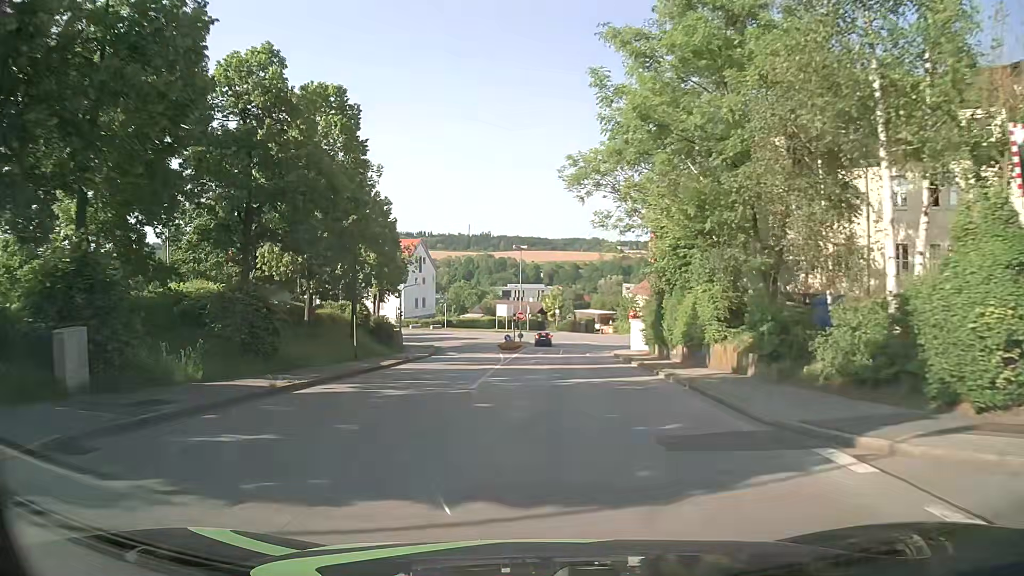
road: residential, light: Day
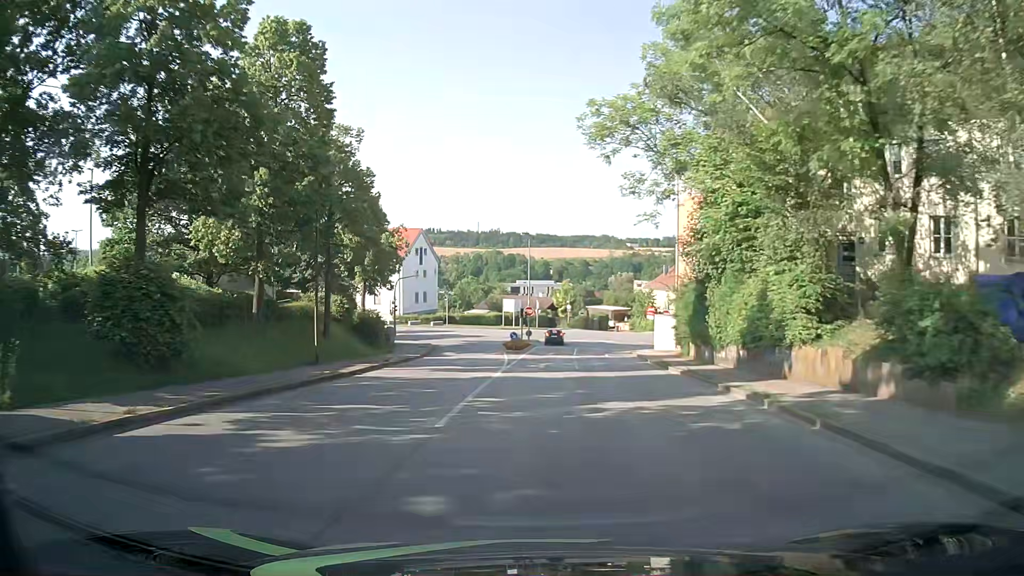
(-0.1, +7.5) m; -1°
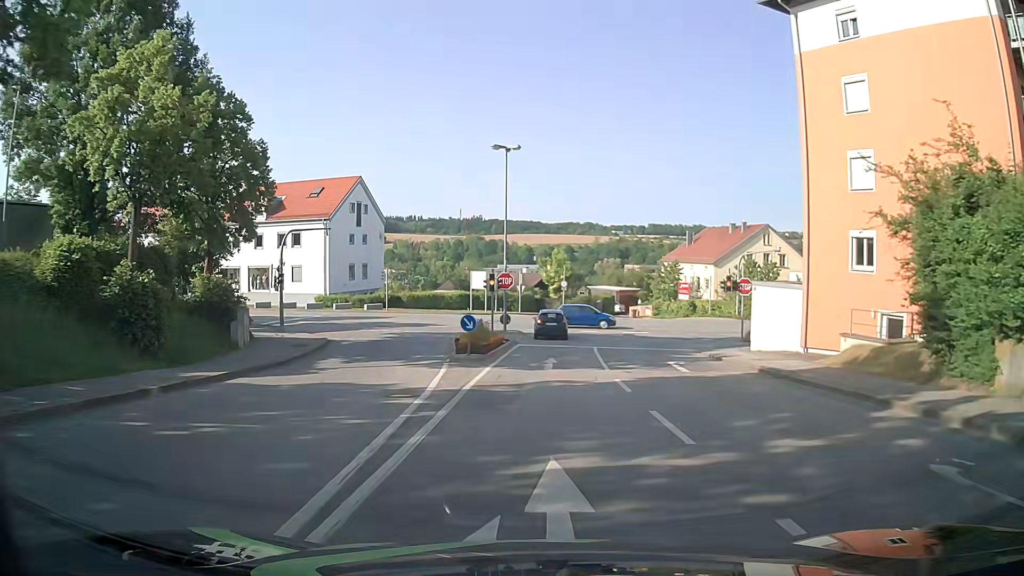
(0.0, +26.6) m; +1°
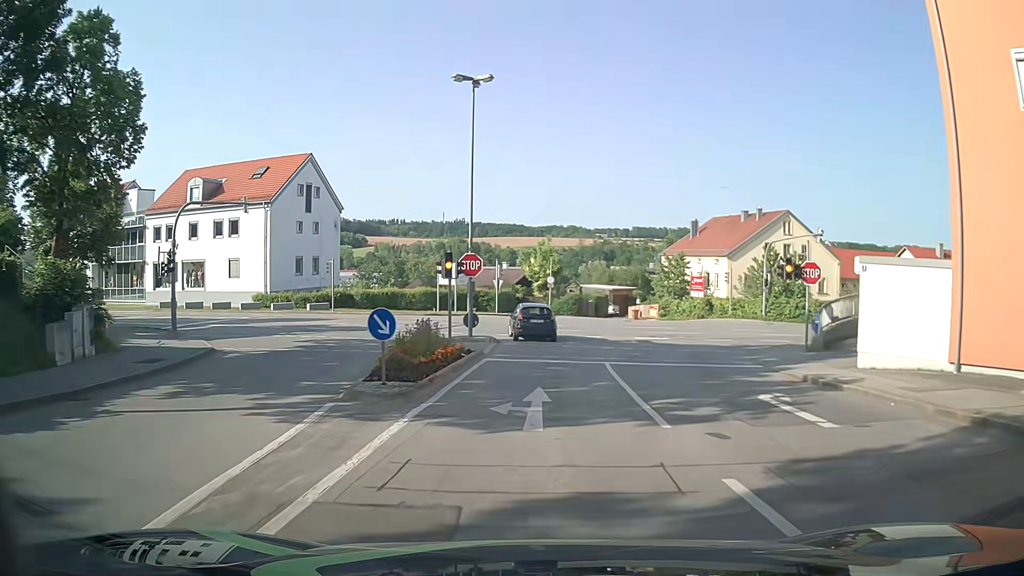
(+0.1, +10.8) m; +1°
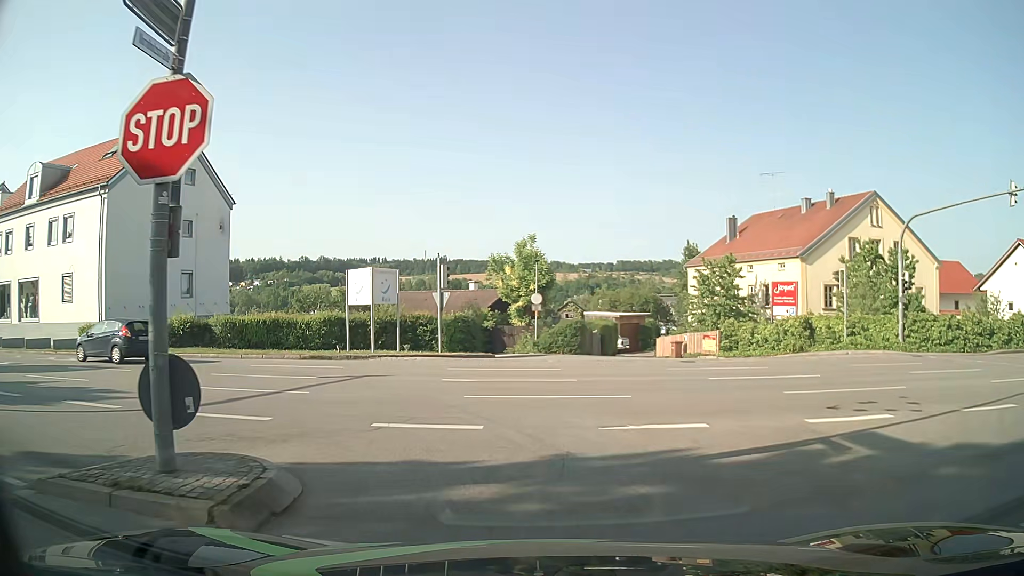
(+0.4, +20.3) m; +1°
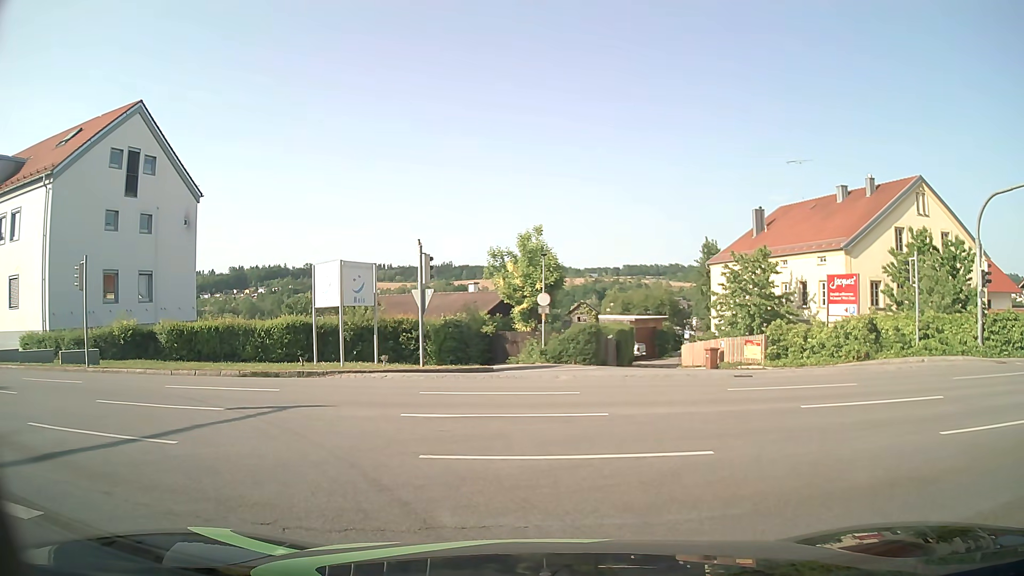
(0.0, +5.0) m; -2°
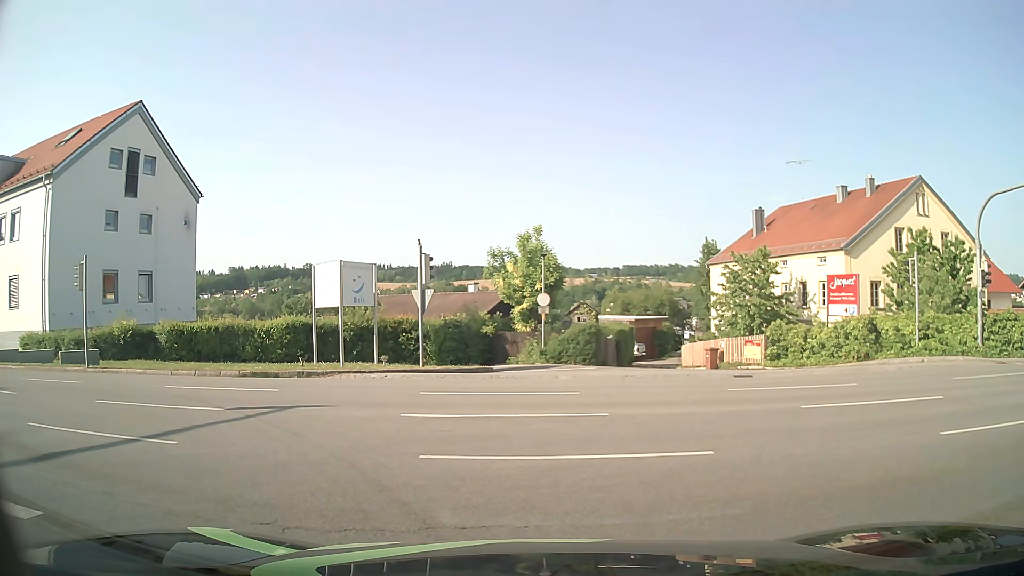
(0.0, 0.0) m; 0°
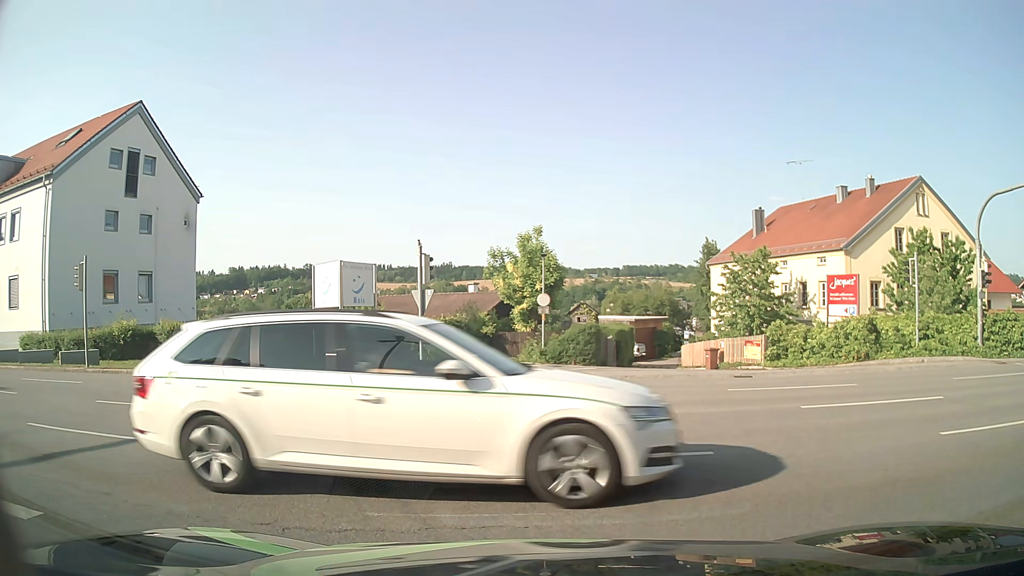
(0.0, 0.0) m; 0°
